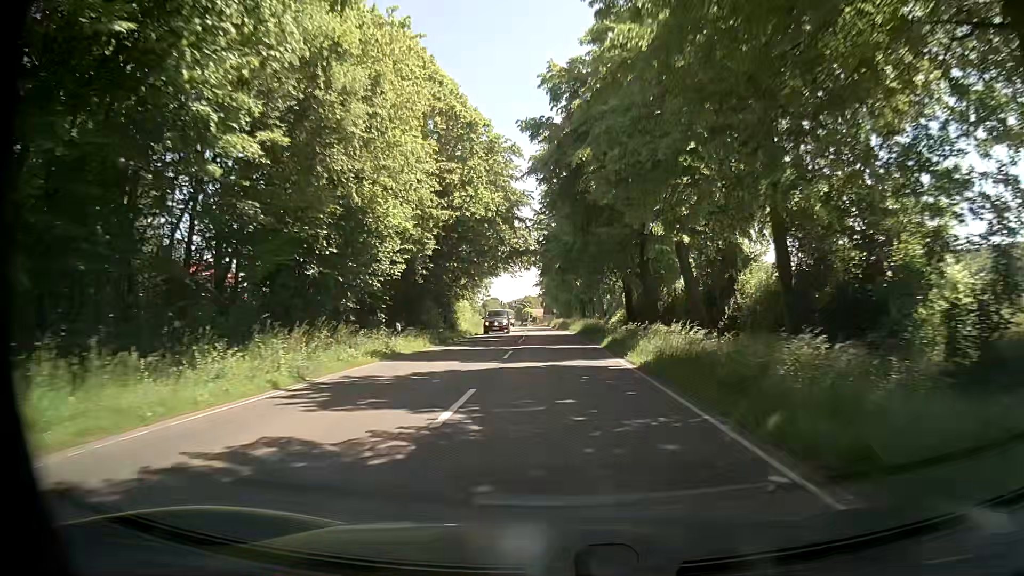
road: secondary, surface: asphalt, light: Day
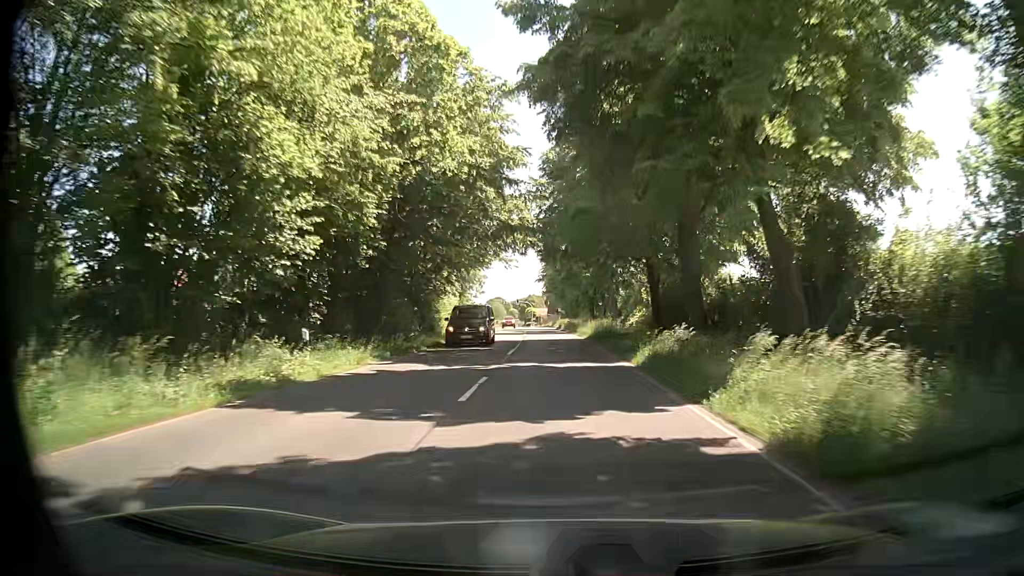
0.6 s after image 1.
(-0.1, +10.2) m; 0°
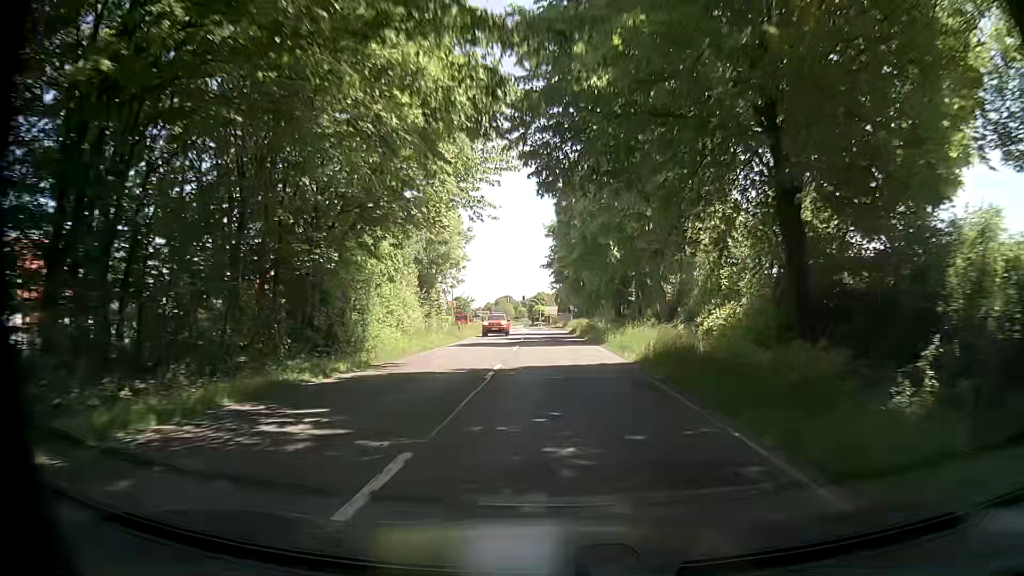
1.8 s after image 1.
(-0.3, +20.3) m; -2°
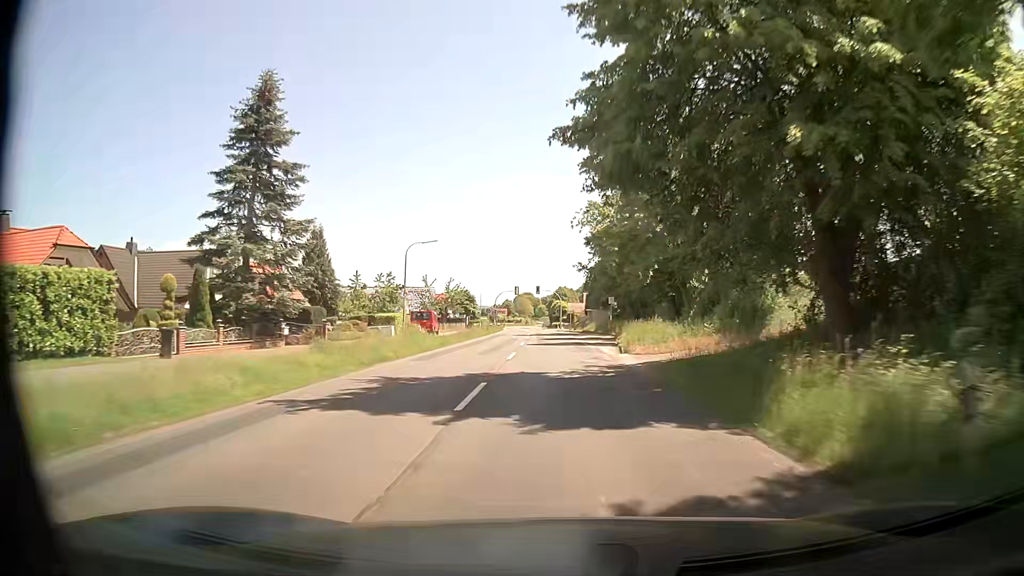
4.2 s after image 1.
(-0.4, +41.0) m; -1°
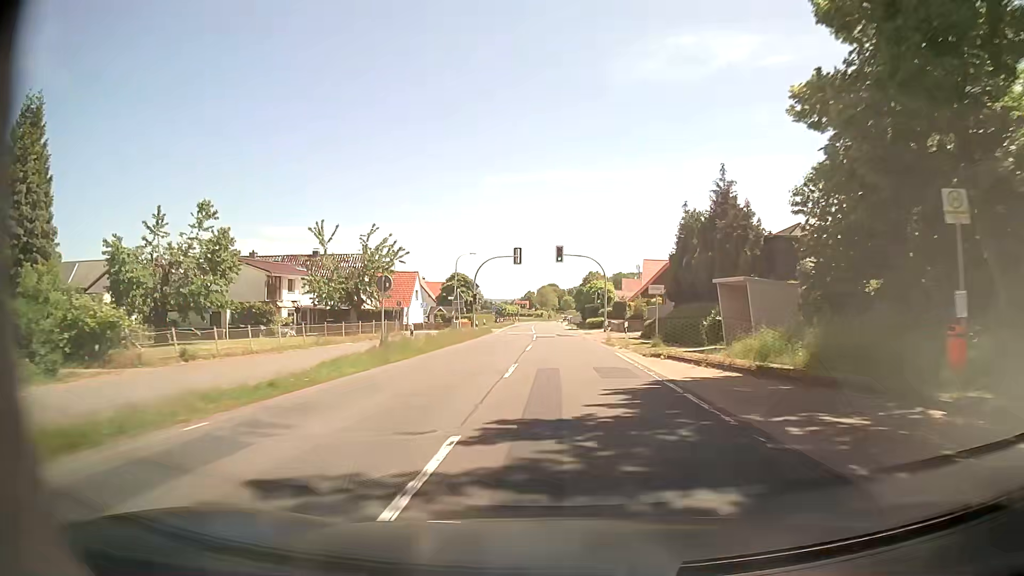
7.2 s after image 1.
(-1.5, +54.5) m; -3°
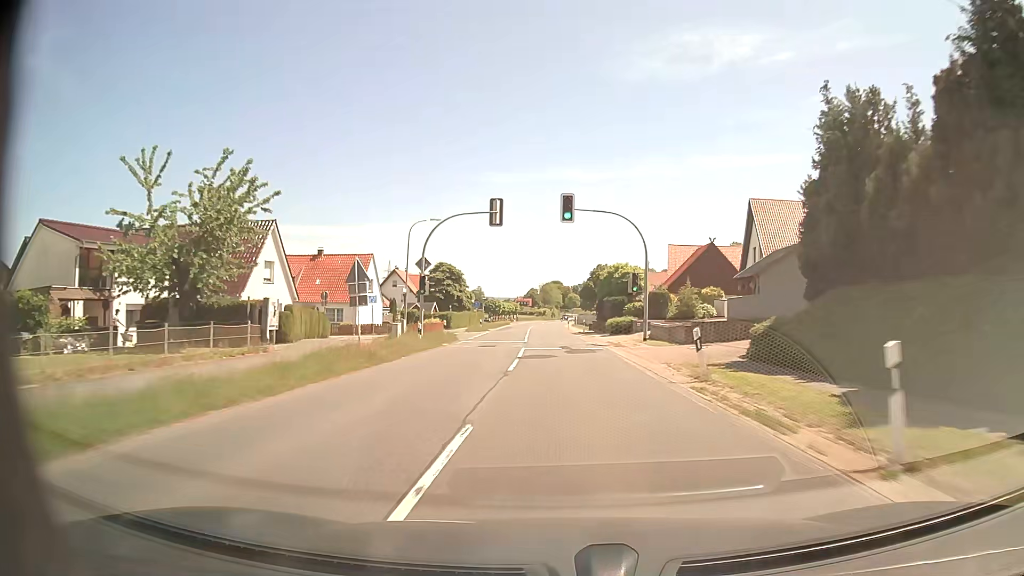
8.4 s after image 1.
(+0.1, +22.9) m; 0°
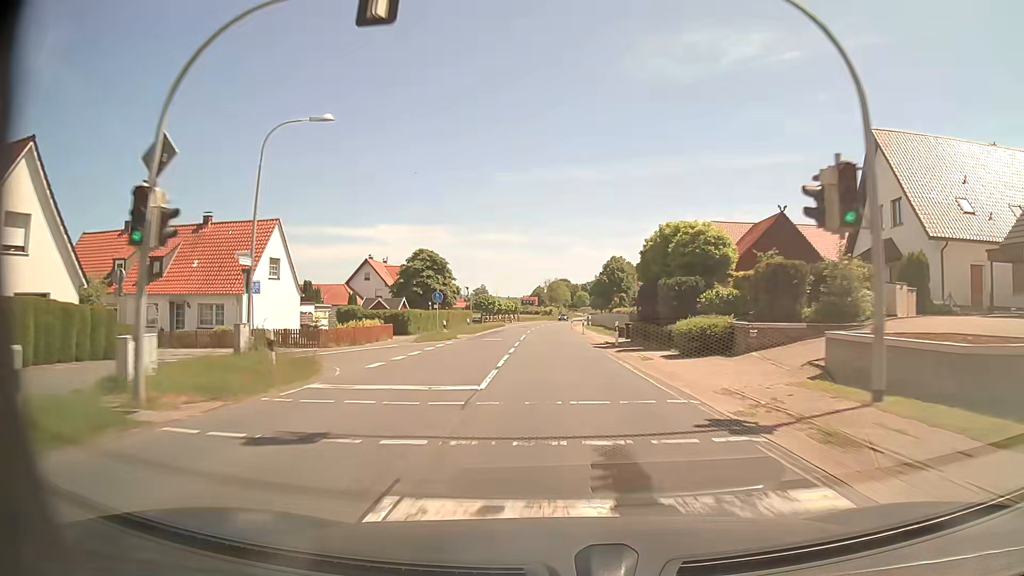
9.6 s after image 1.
(-0.1, +23.4) m; -1°
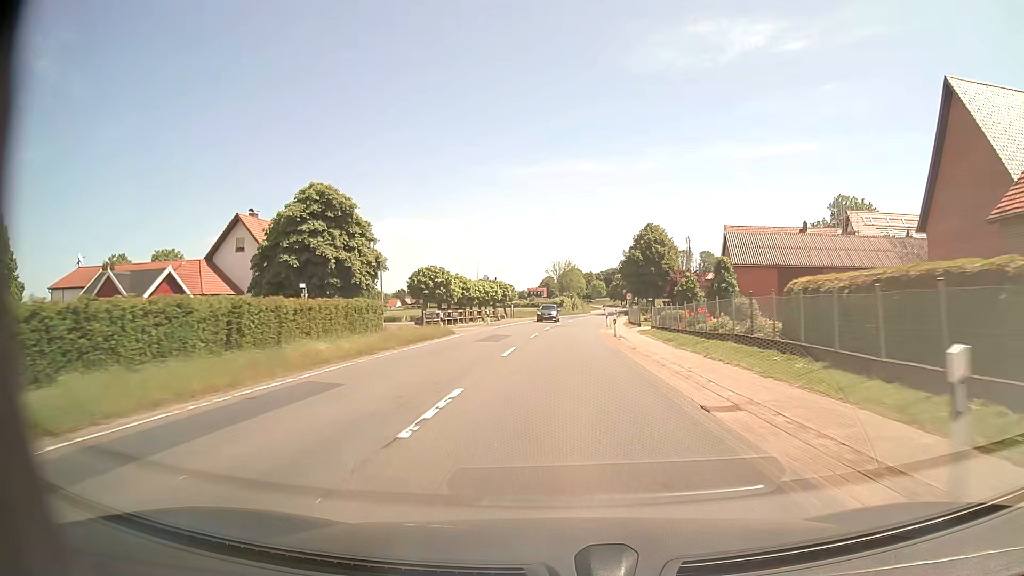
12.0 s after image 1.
(-0.6, +46.6) m; -1°
(0, +10) (0, +20) (0, +30) (+1, +40) (+1, +50) (+2, +60) (+3, +70) (+4, +80) (+5, +90) (+7, +100) m
